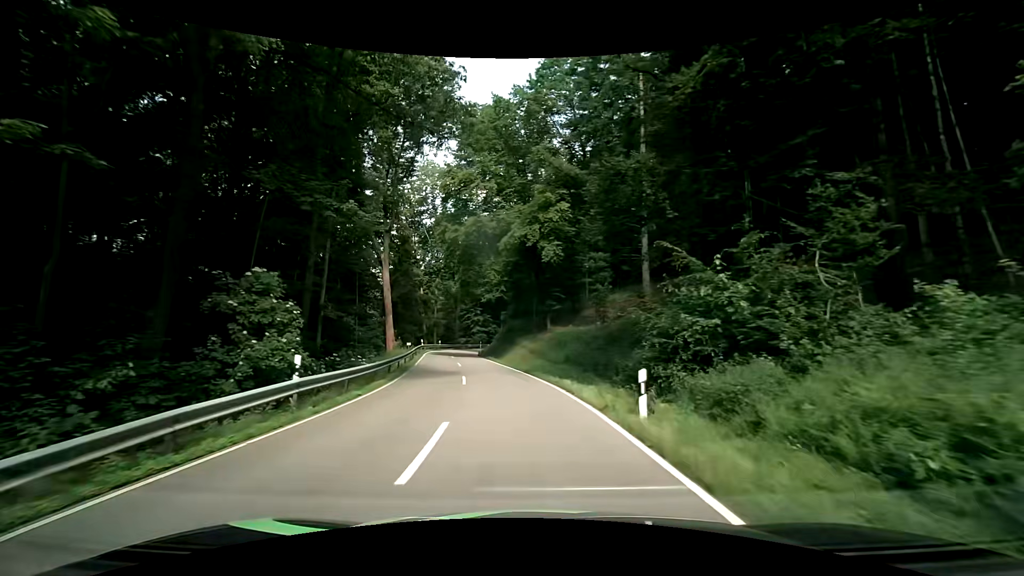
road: secondary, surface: asphalt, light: Day
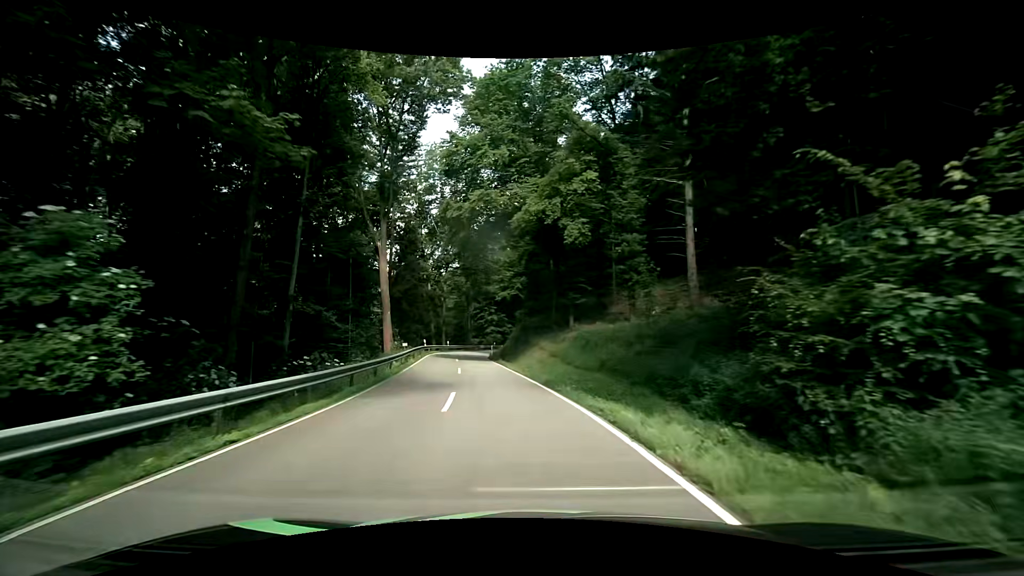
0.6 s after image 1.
(-0.1, +7.0) m; -1°
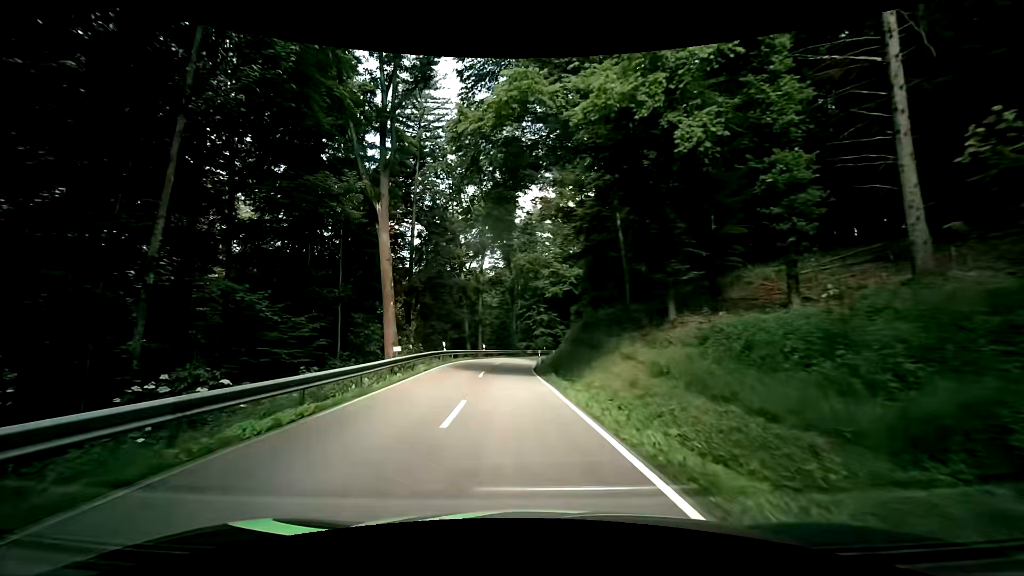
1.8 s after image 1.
(-0.6, +14.1) m; -6°
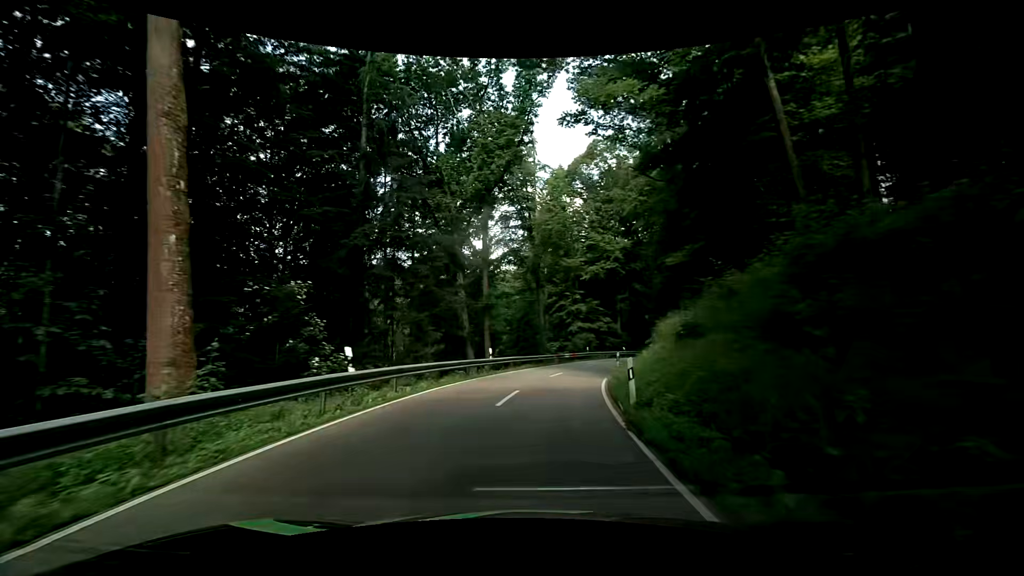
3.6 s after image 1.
(-1.1, +21.3) m; -3°
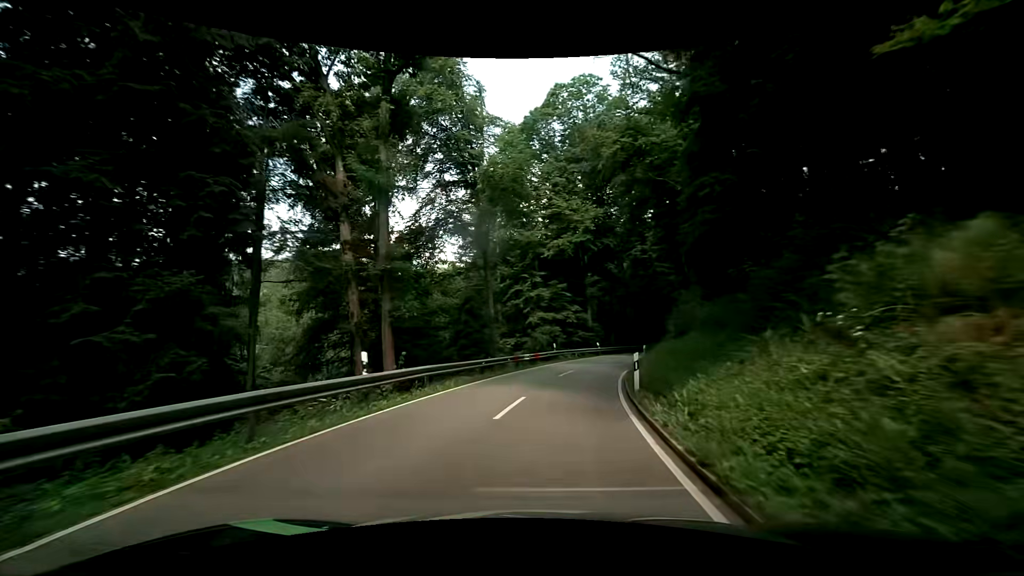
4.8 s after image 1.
(+0.1, +13.9) m; +3°
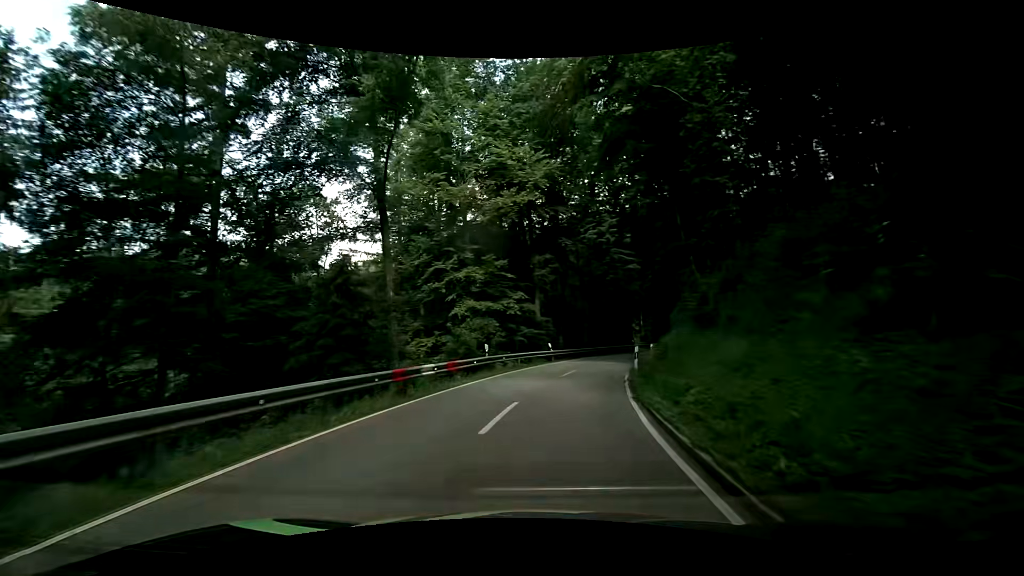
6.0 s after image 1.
(+0.7, +13.6) m; +7°
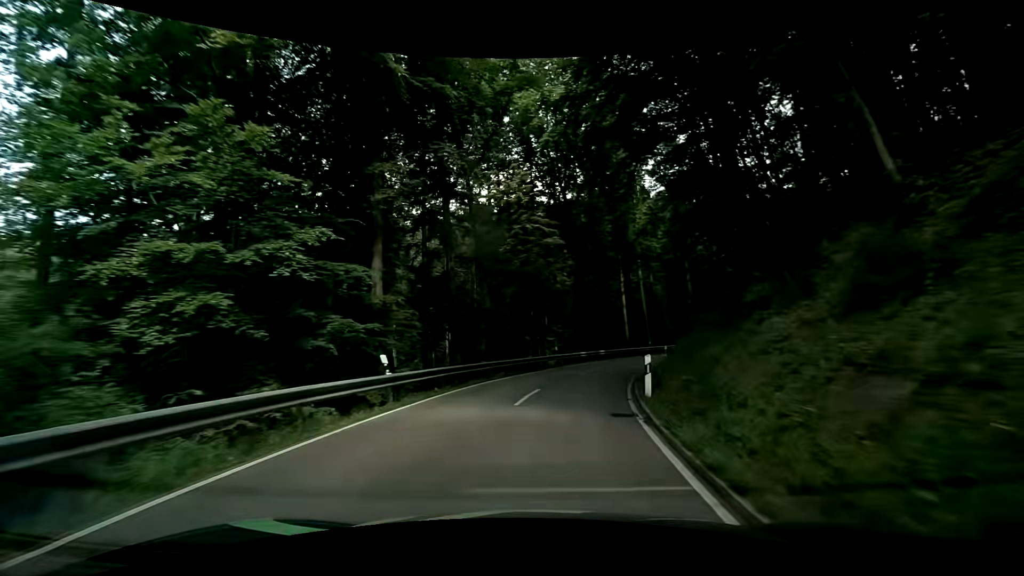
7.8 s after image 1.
(+2.0, +20.0) m; +12°
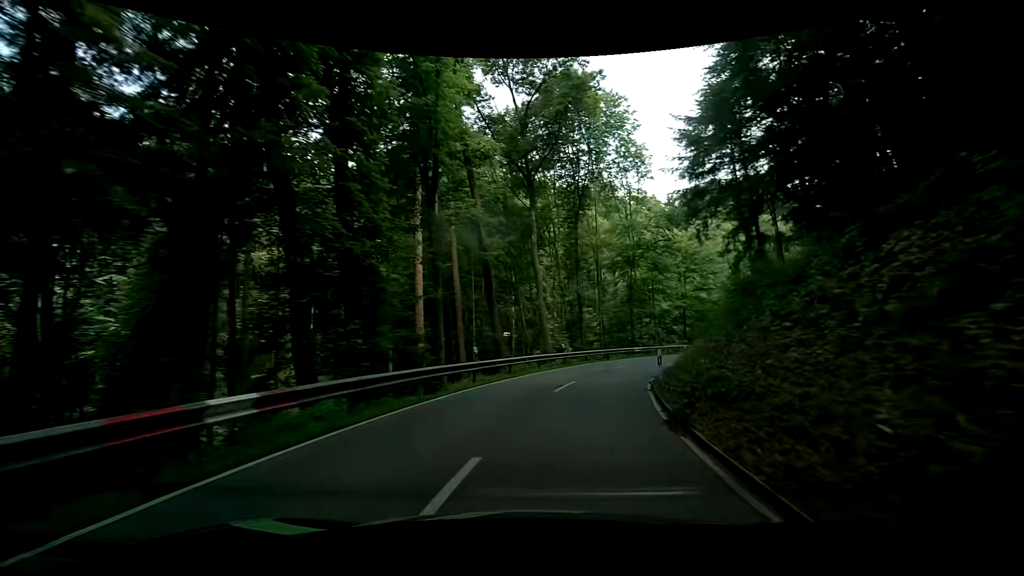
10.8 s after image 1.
(+5.7, +32.4) m; +23°
(0, +10) (+2, +20) (+5, +29) (+9, +38) (+15, +47) (+22, +54) (+29, +61) (+35, +69) (+40, +78) (+42, +88) m
